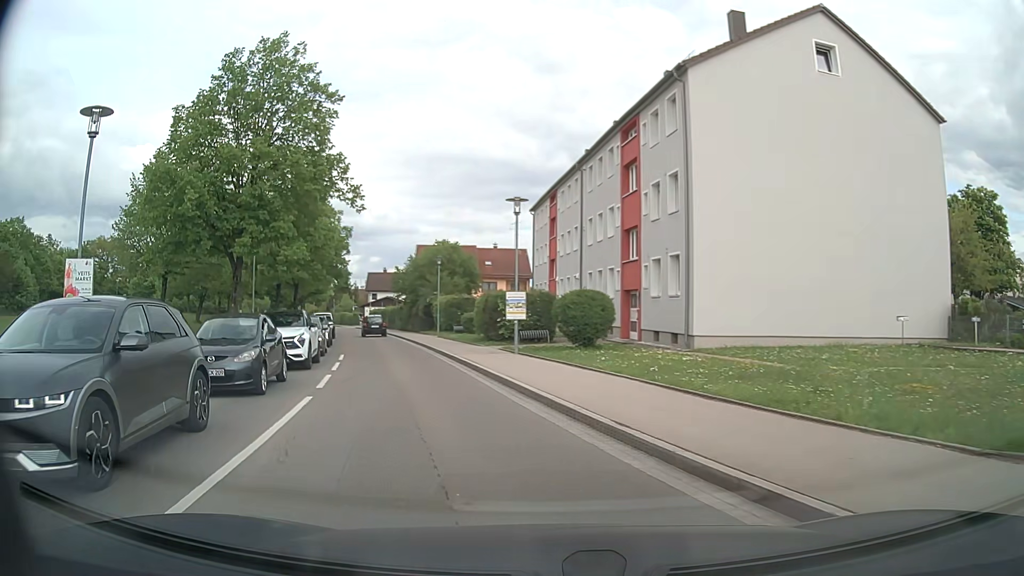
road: tertiary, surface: asphalt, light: Day
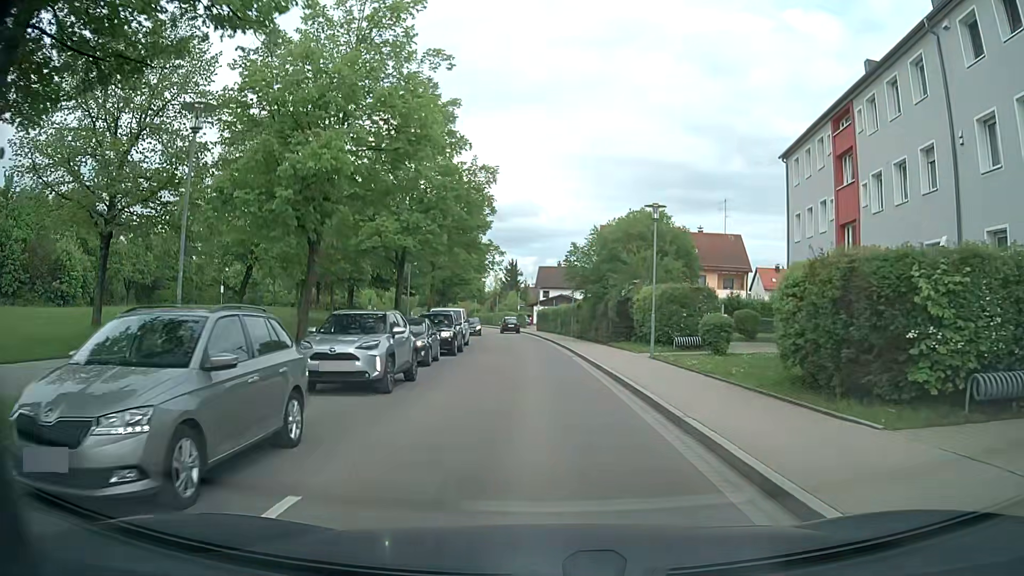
(-3.7, +20.5) m; -14°
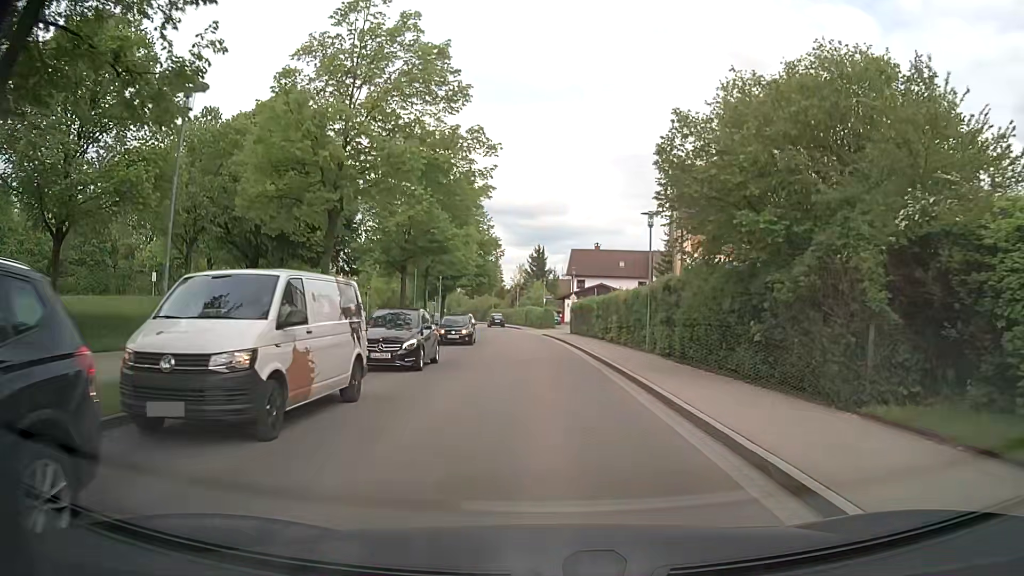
(-0.6, +25.6) m; -3°
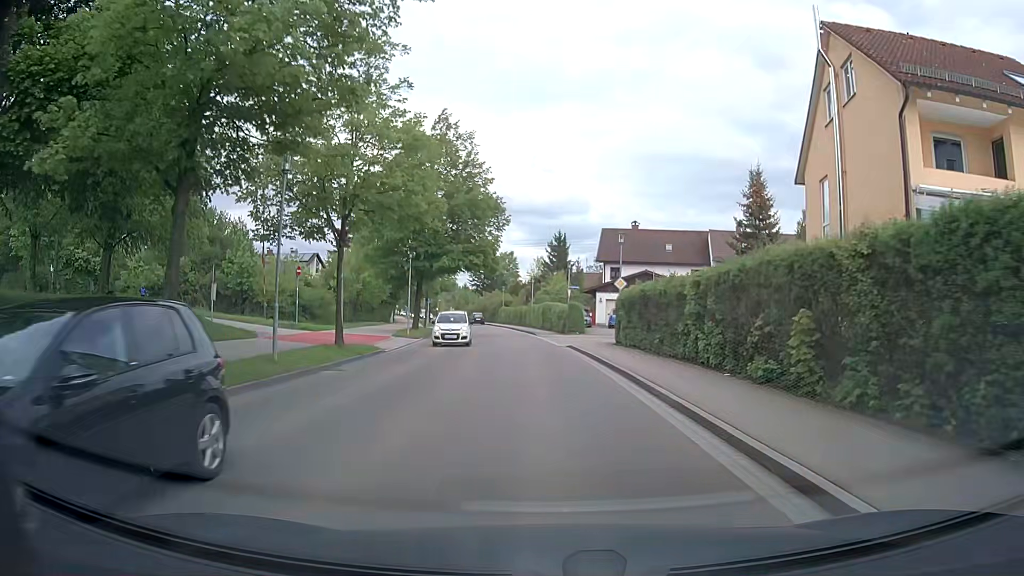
(-0.3, +21.2) m; 0°
(0, +10) (-1, +20) (-1, +30) (-2, +40) (-4, +50) (-5, +60) (-7, +70) (-9, +79) (-11, +89) (-13, +99) m
